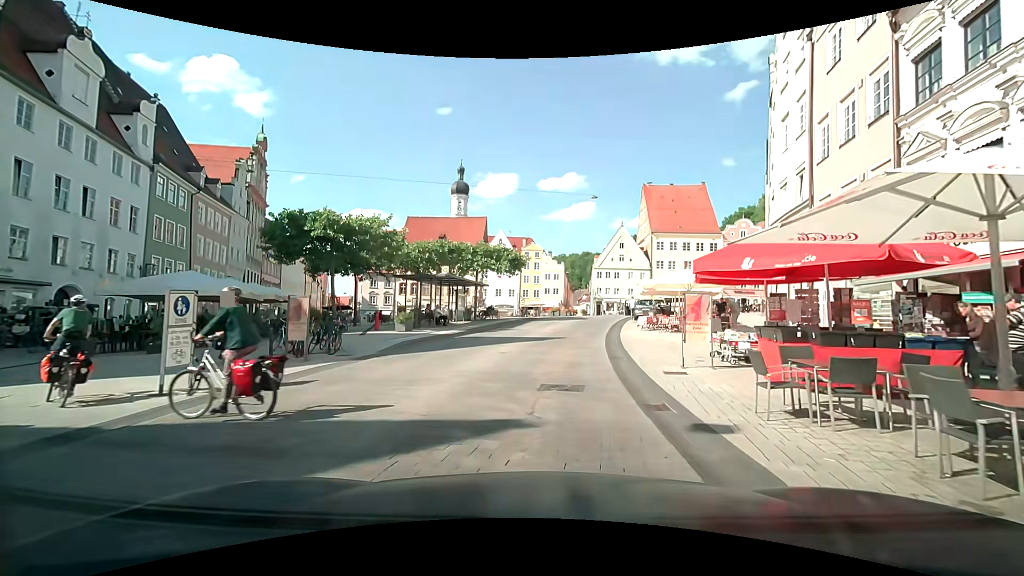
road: secondary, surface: asphalt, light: Day
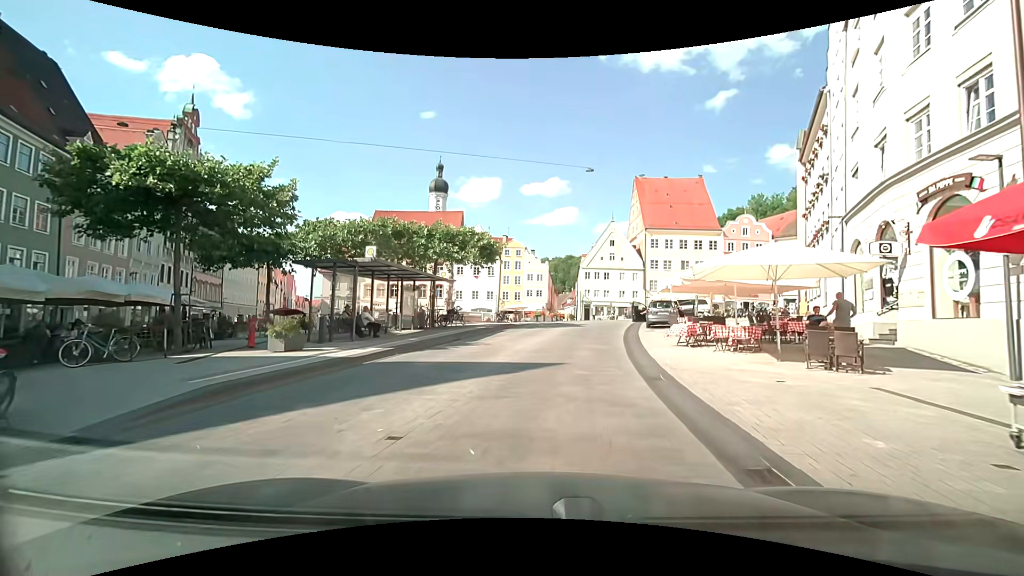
(+0.4, +10.3) m; +4°
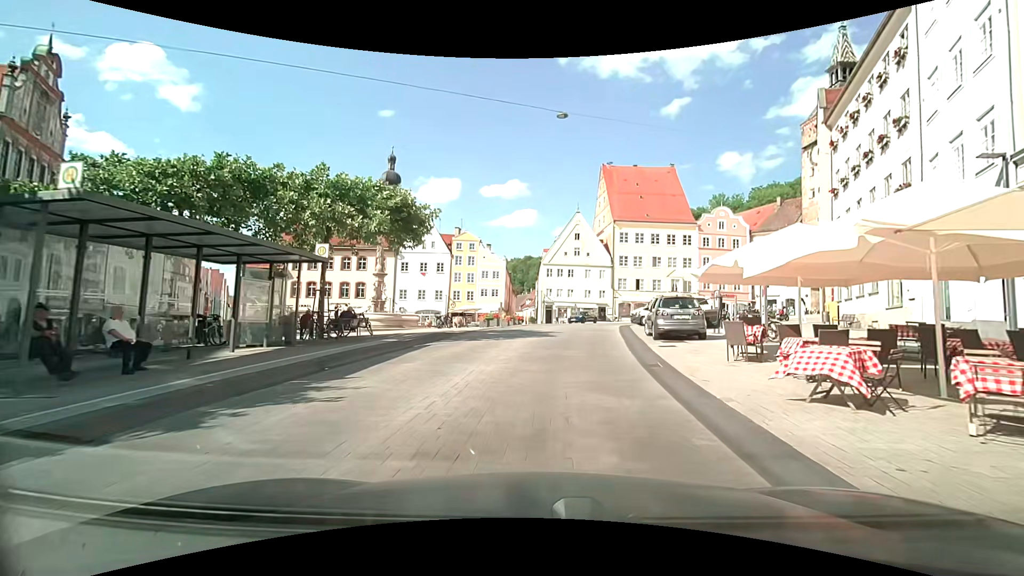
(+0.2, +10.6) m; +5°
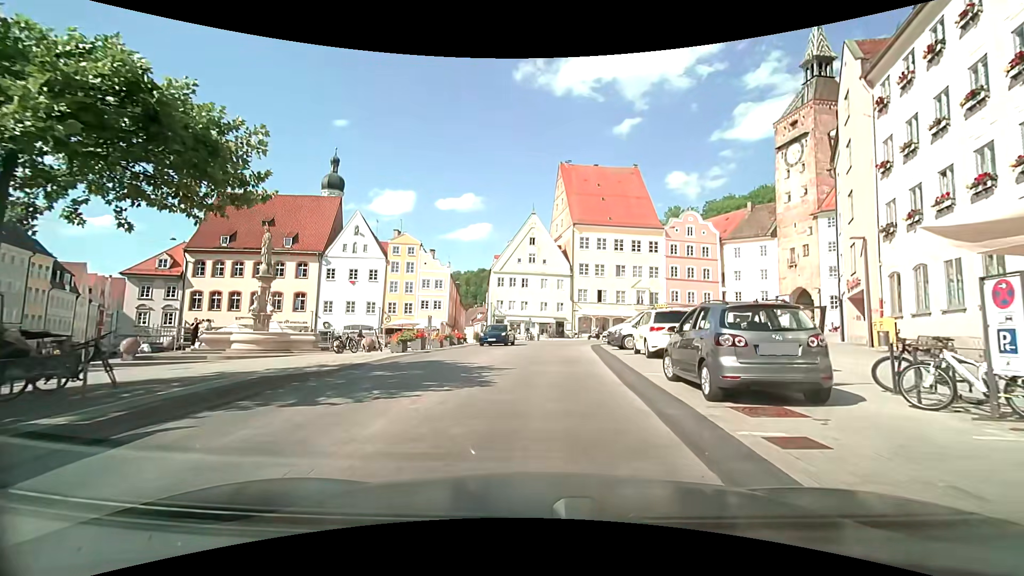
(+0.4, +10.1) m; +5°
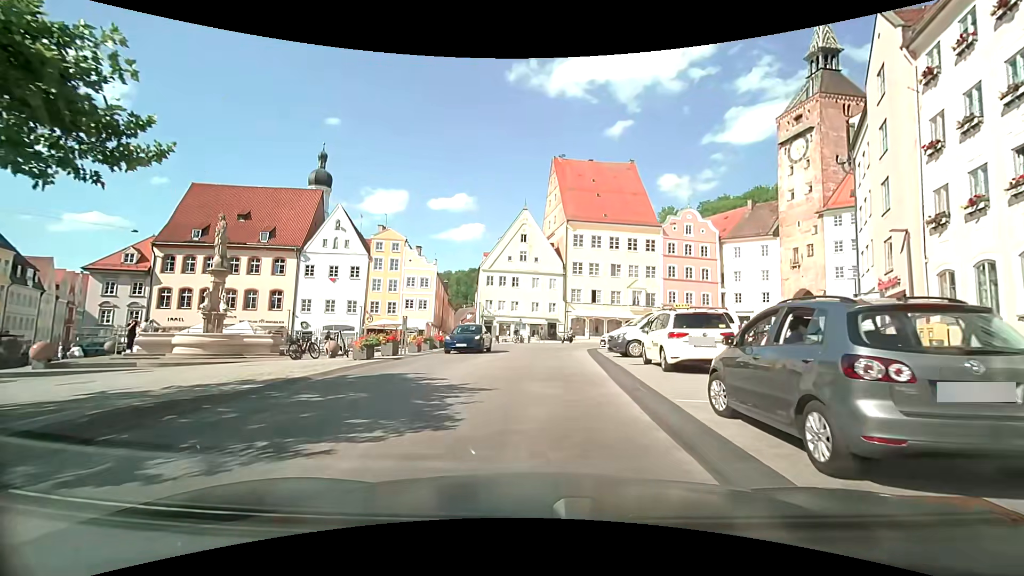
(0.0, +3.5) m; 0°
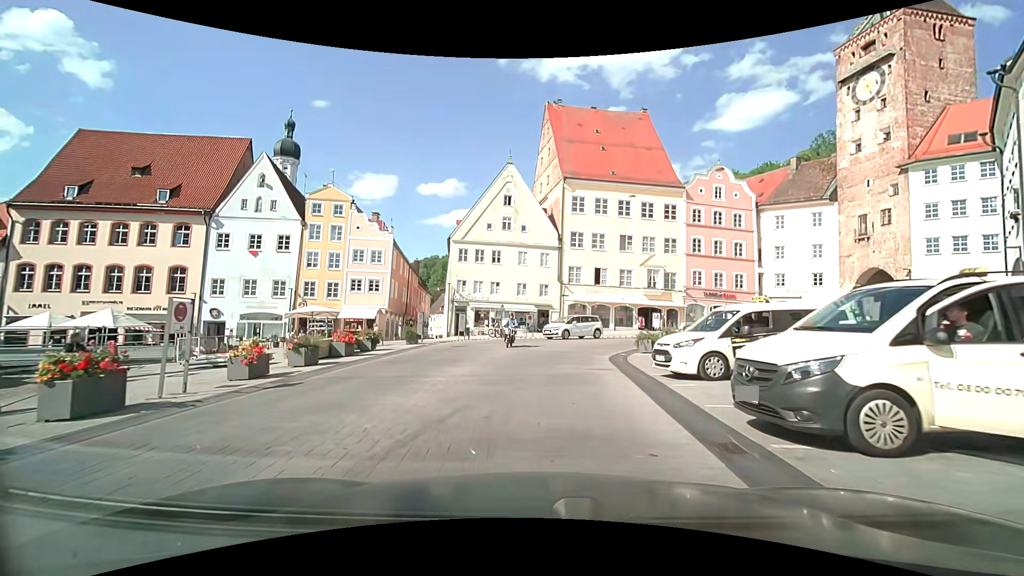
(+0.5, +14.7) m; +2°
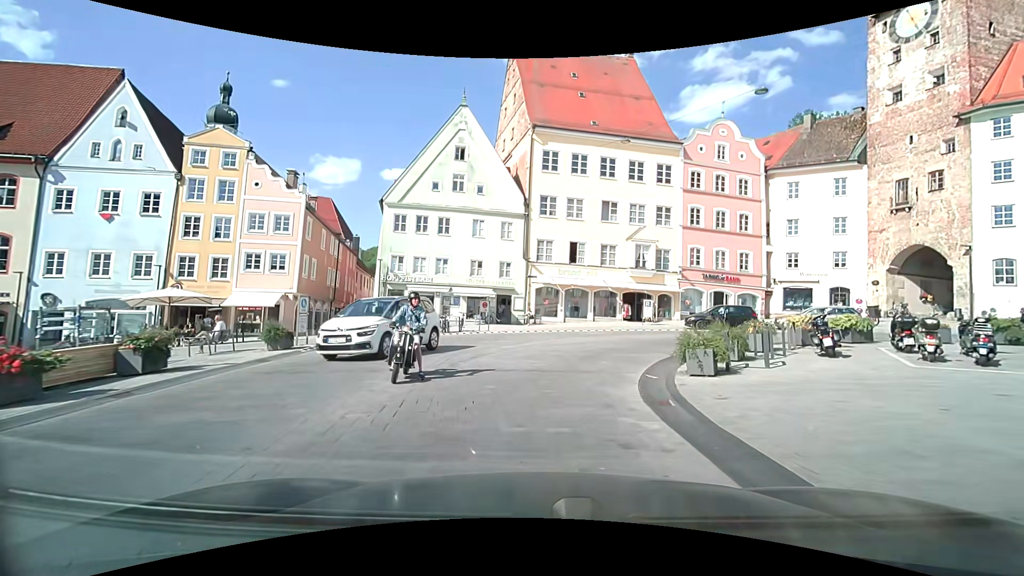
(+0.3, +10.9) m; +4°
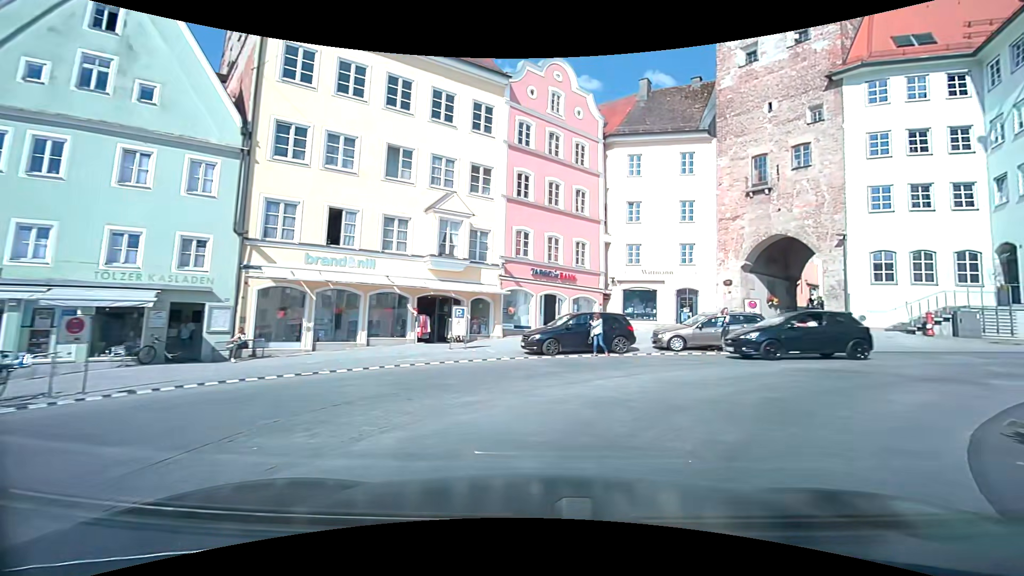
(+1.7, +15.9) m; +22°
